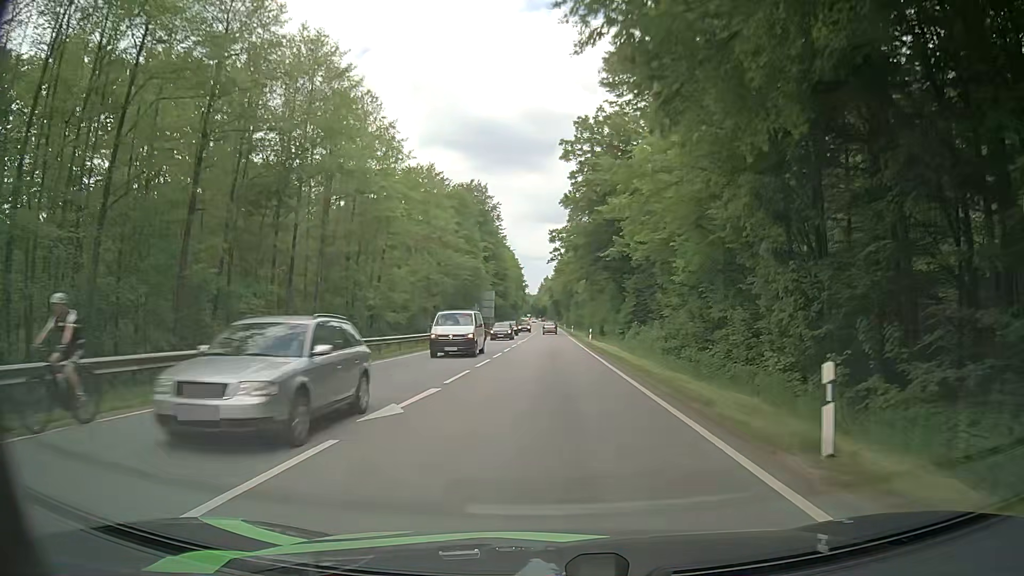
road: secondary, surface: asphalt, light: Day
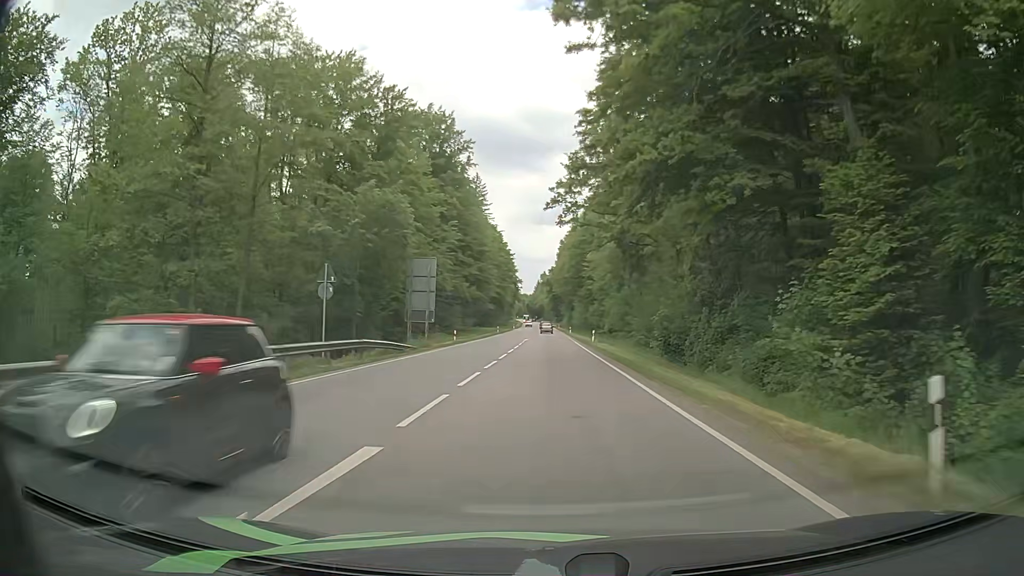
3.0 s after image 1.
(+0.1, +48.7) m; 0°
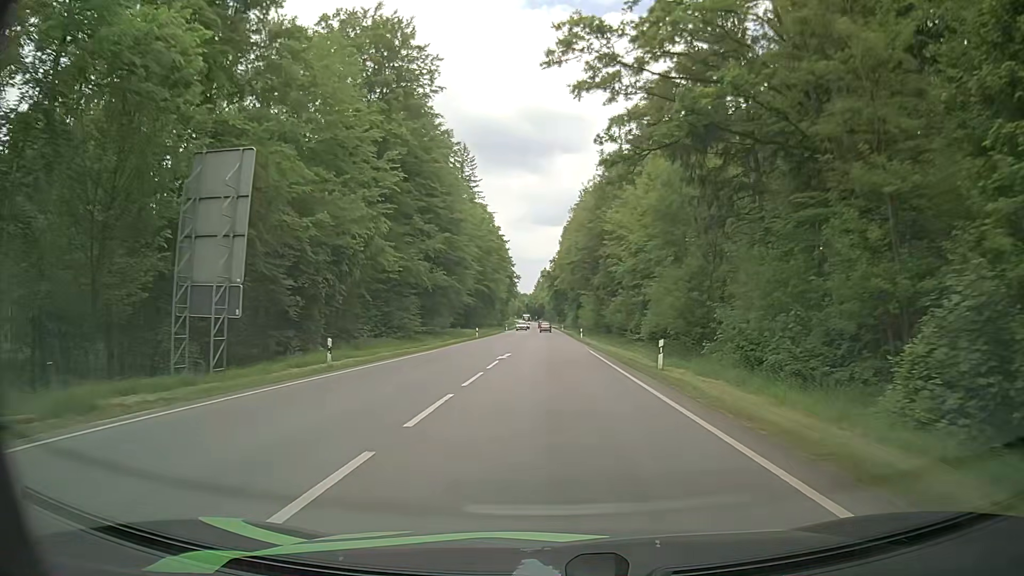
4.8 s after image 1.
(+0.1, +29.9) m; +1°
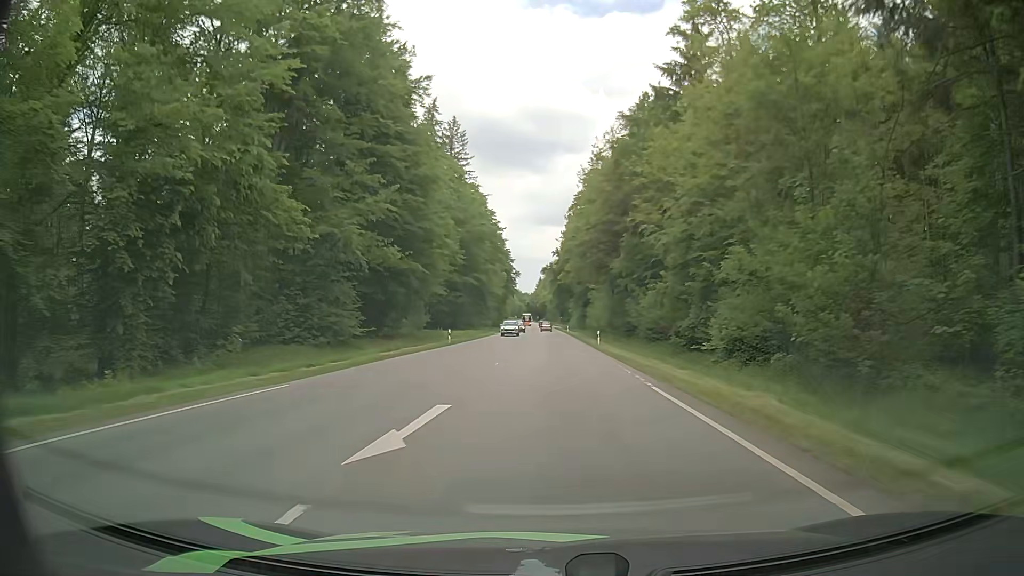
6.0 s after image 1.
(-0.2, +20.2) m; -1°
(0, +10) (0, +20) (0, +30) (0, +40) (0, +50) (0, +60) (0, +70) (0, +80) (0, +90) (0, +100) m
